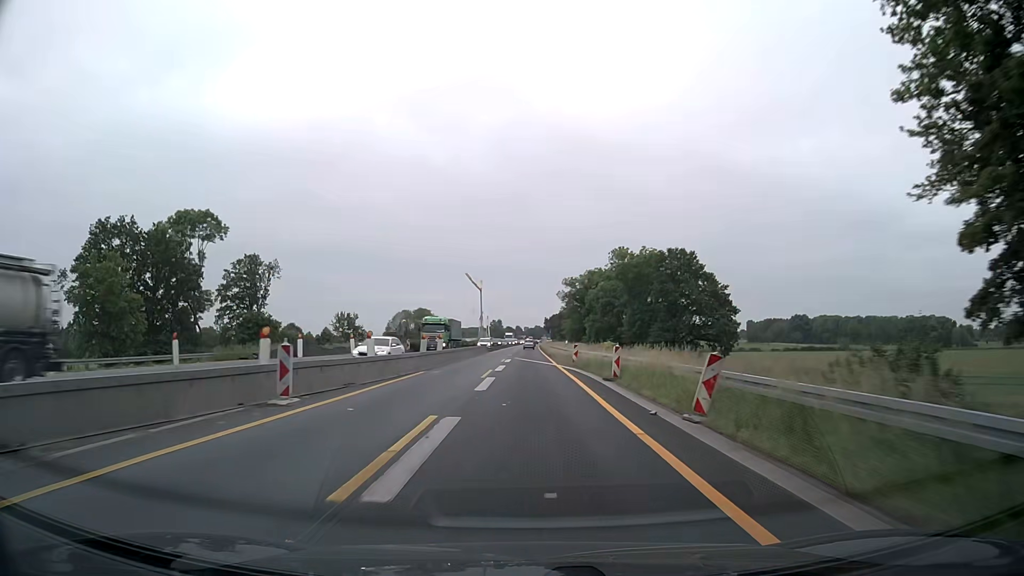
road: motorway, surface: asphalt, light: Day
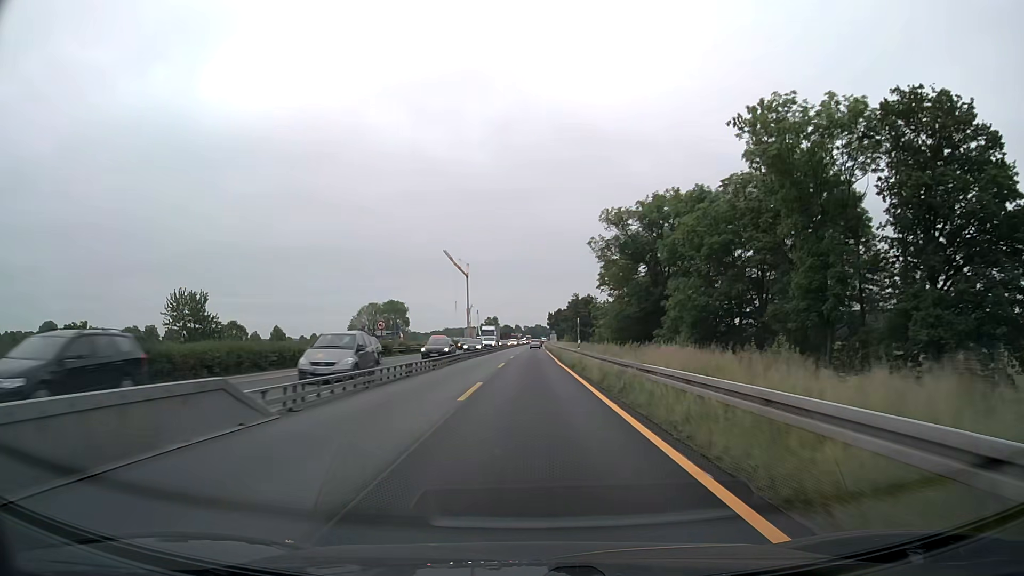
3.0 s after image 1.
(-0.1, +62.7) m; 0°
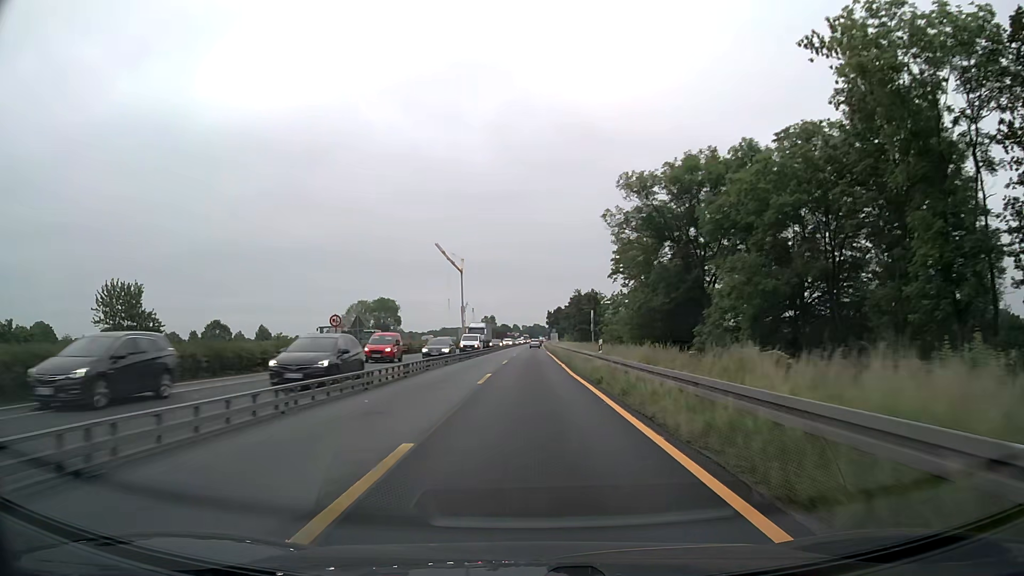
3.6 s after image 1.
(0.0, +12.5) m; 0°
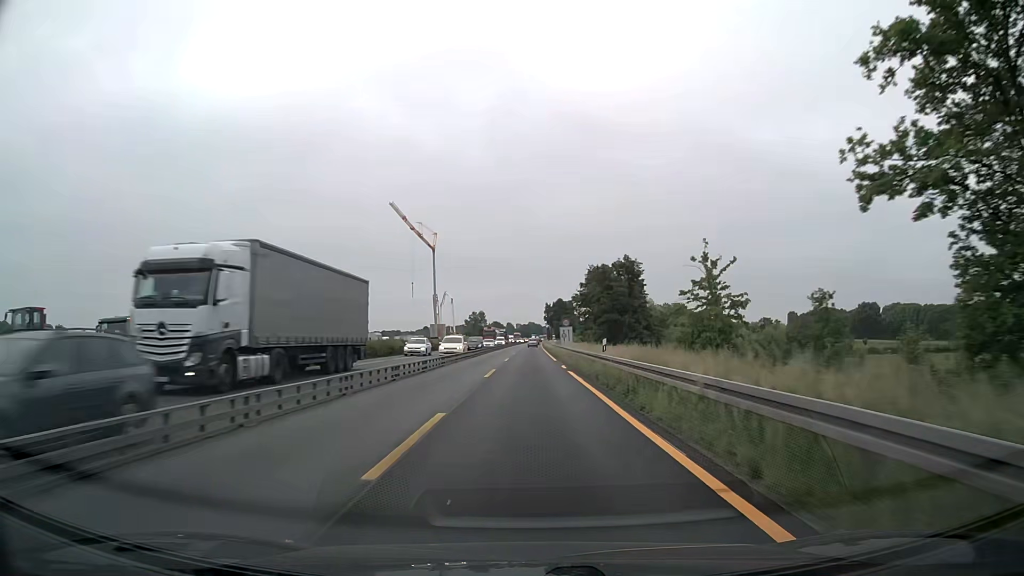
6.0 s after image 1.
(+0.3, +50.1) m; 0°
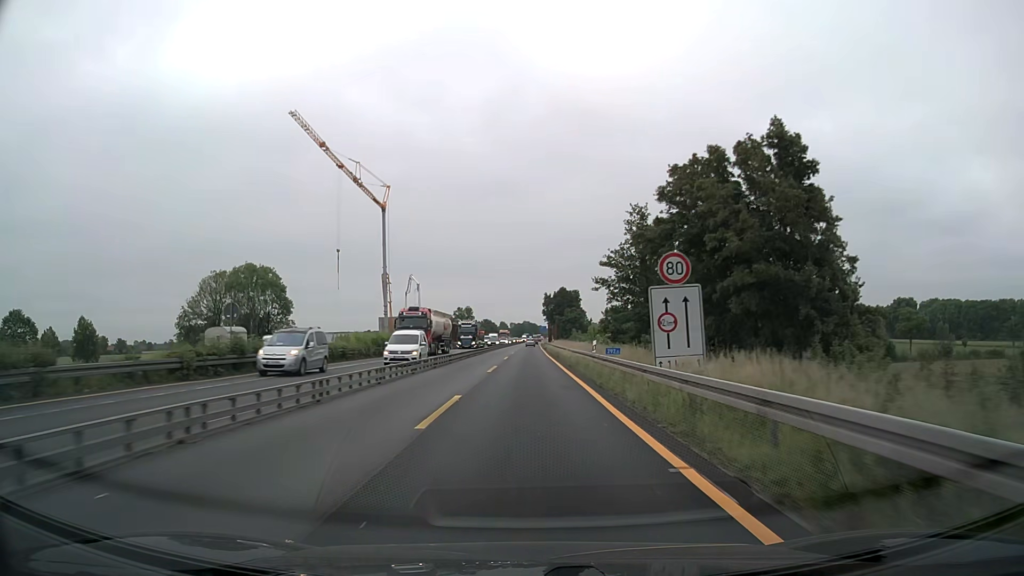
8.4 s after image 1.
(+0.3, +50.1) m; 0°
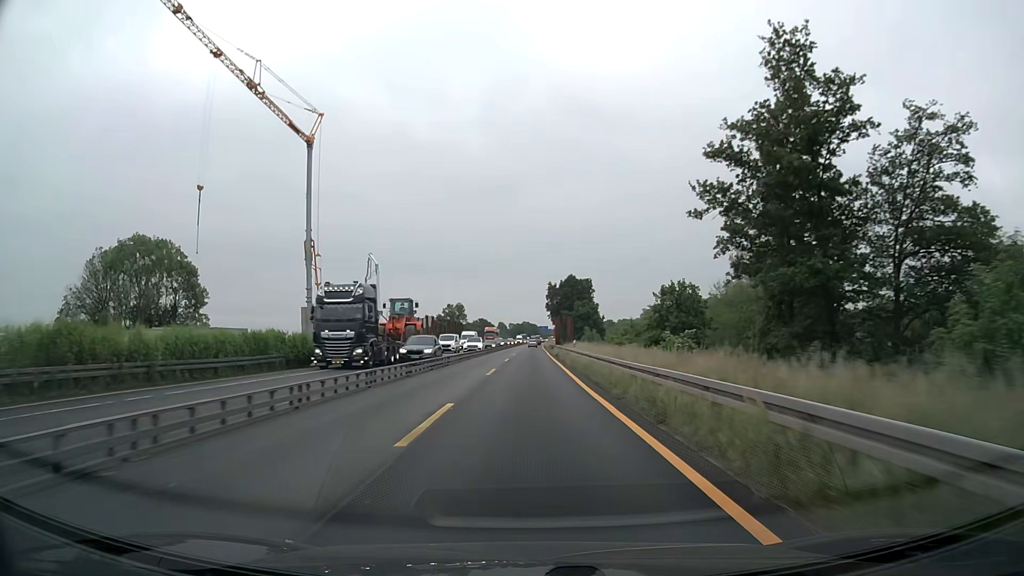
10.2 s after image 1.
(+0.1, +37.6) m; 0°
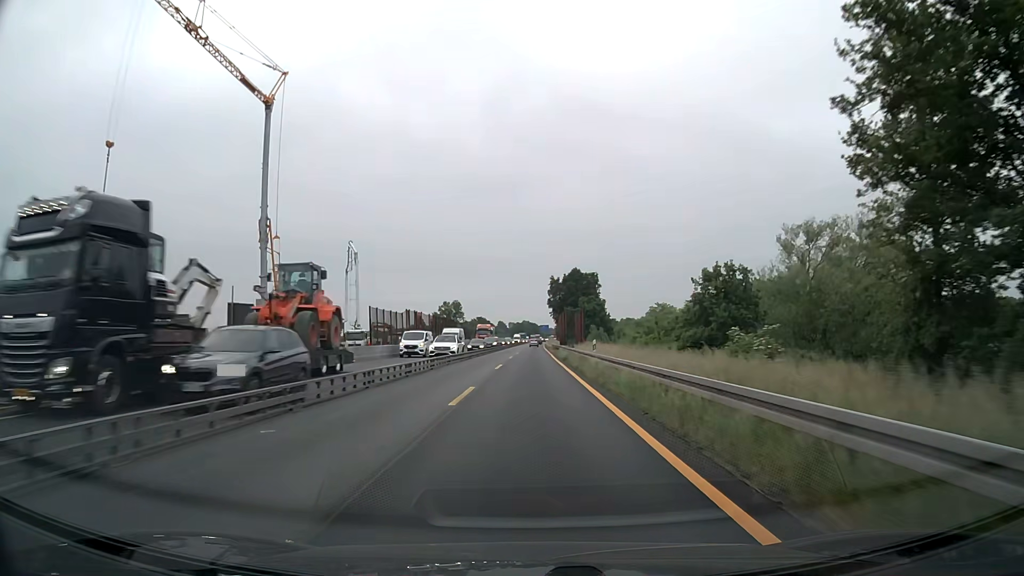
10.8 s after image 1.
(0.0, +12.5) m; 0°
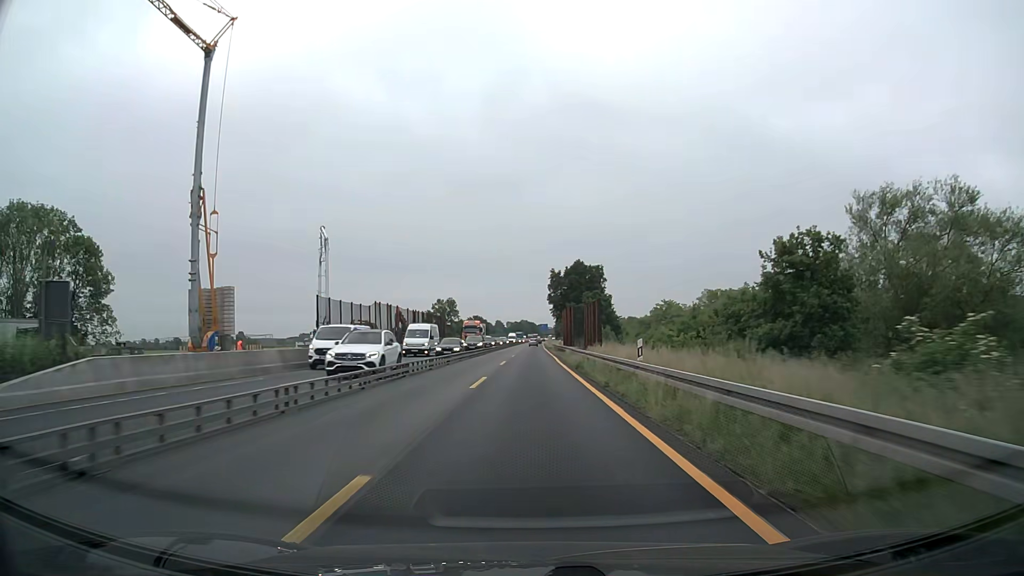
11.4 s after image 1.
(0.0, +12.5) m; 0°
(0, +10) (0, +20) (0, +30) (0, +40) (0, +50) (0, +60) (+1, +70) (+1, +80) (+1, +90) (+1, +100) m
